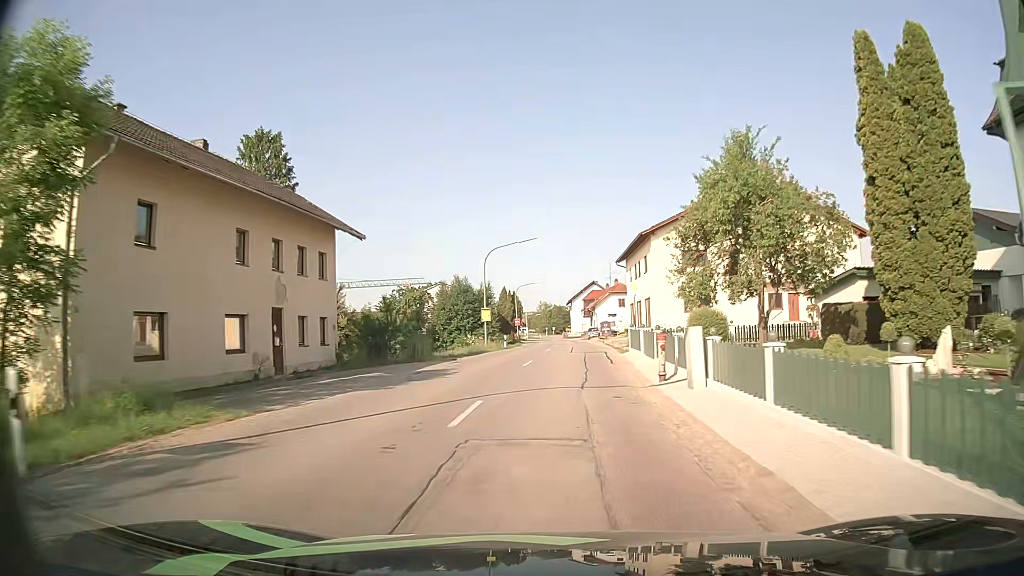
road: secondary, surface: asphalt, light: Day
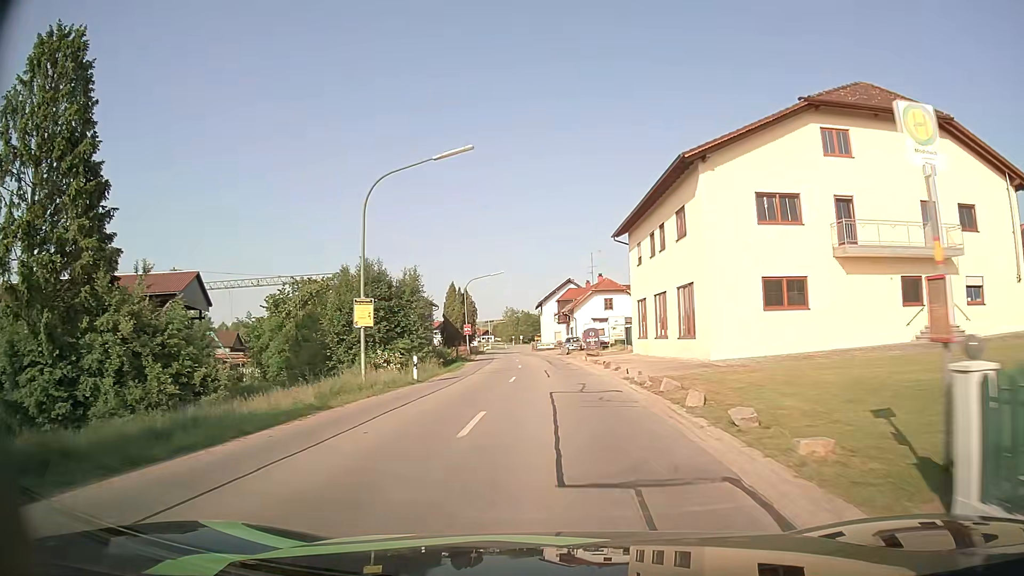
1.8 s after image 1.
(+0.4, +24.2) m; +2°
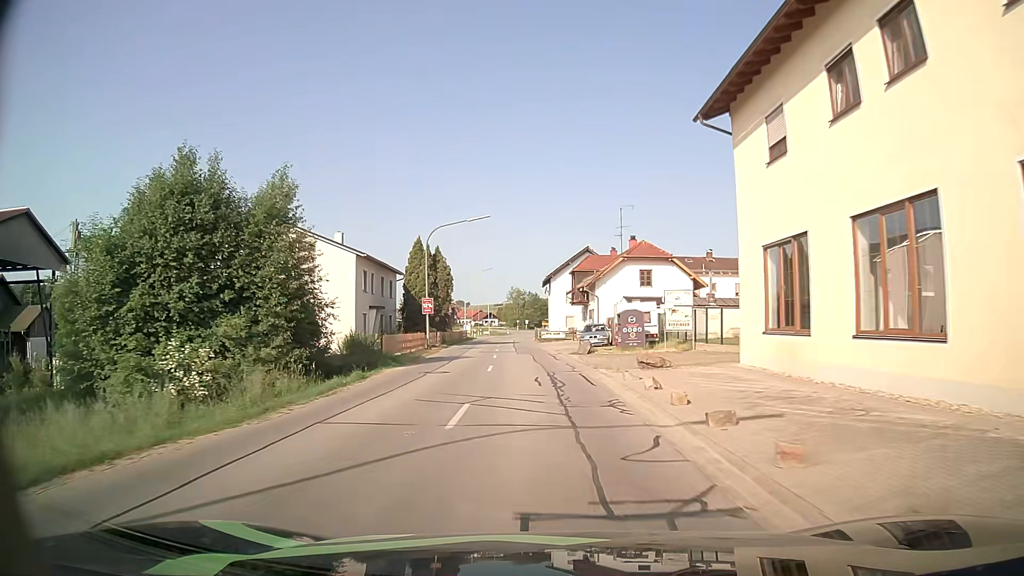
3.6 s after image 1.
(+0.1, +23.3) m; -2°
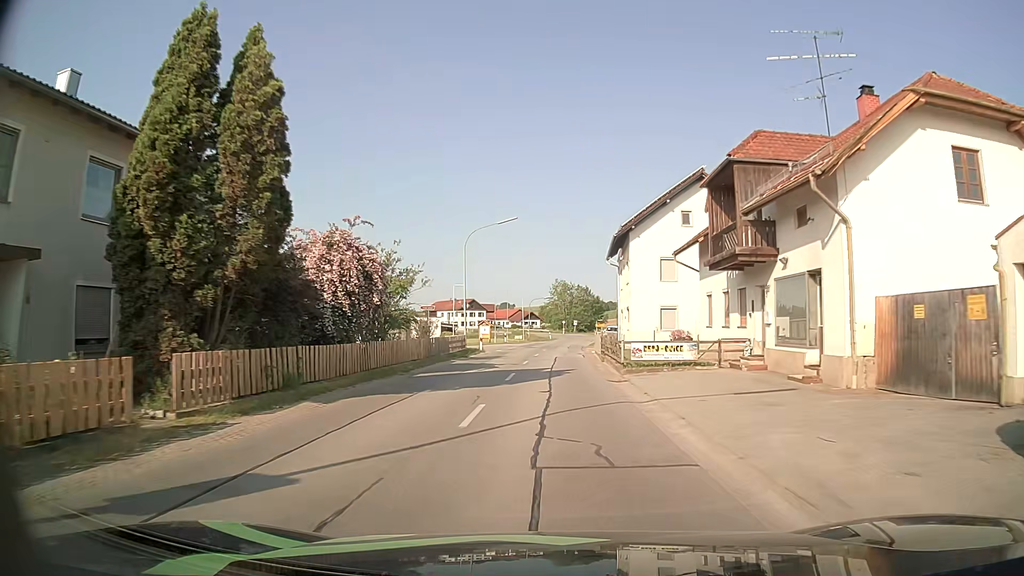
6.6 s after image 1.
(-0.9, +37.8) m; -4°
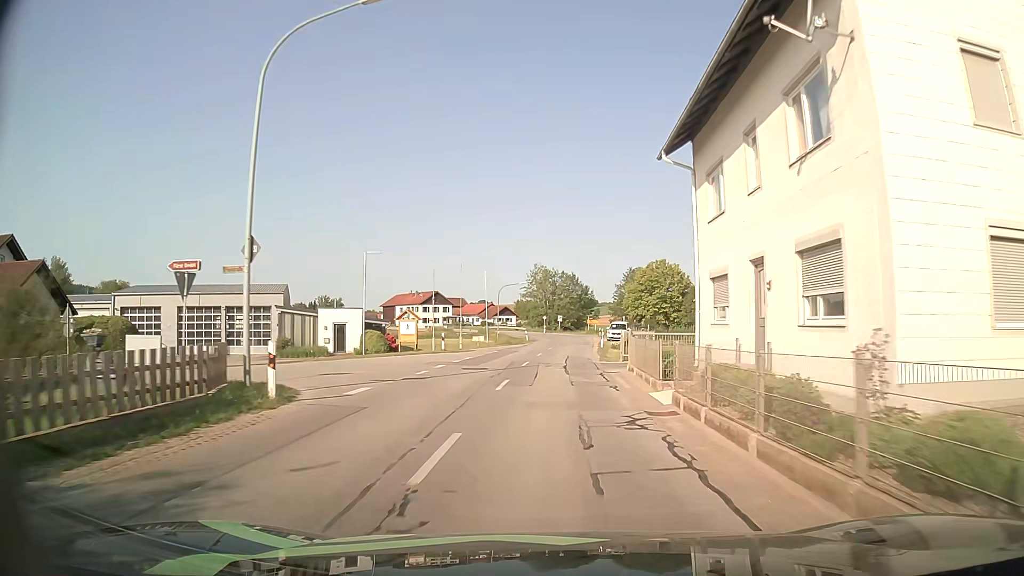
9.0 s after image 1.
(+0.6, +30.2) m; +2°
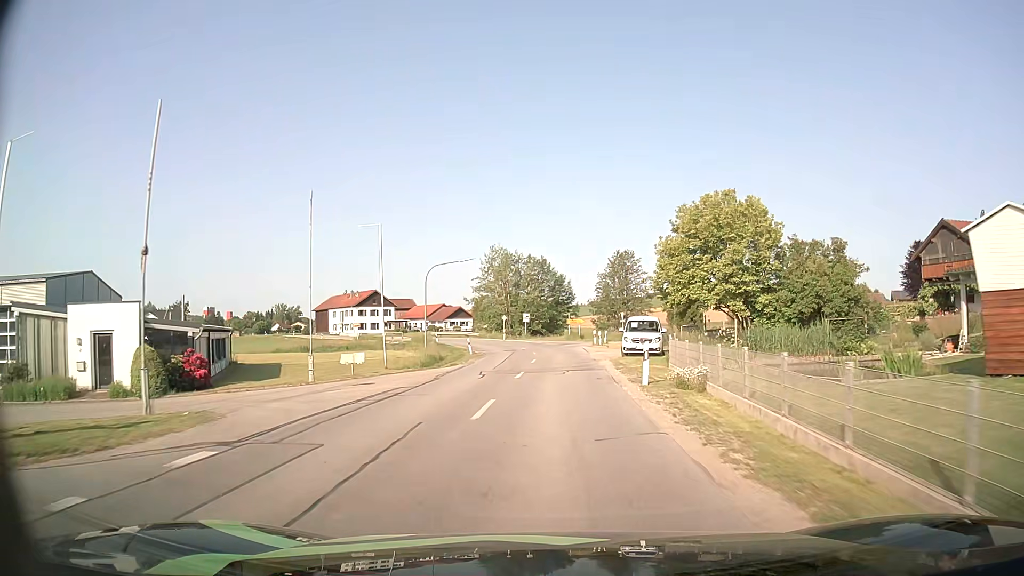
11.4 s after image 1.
(+0.8, +31.2) m; +3°
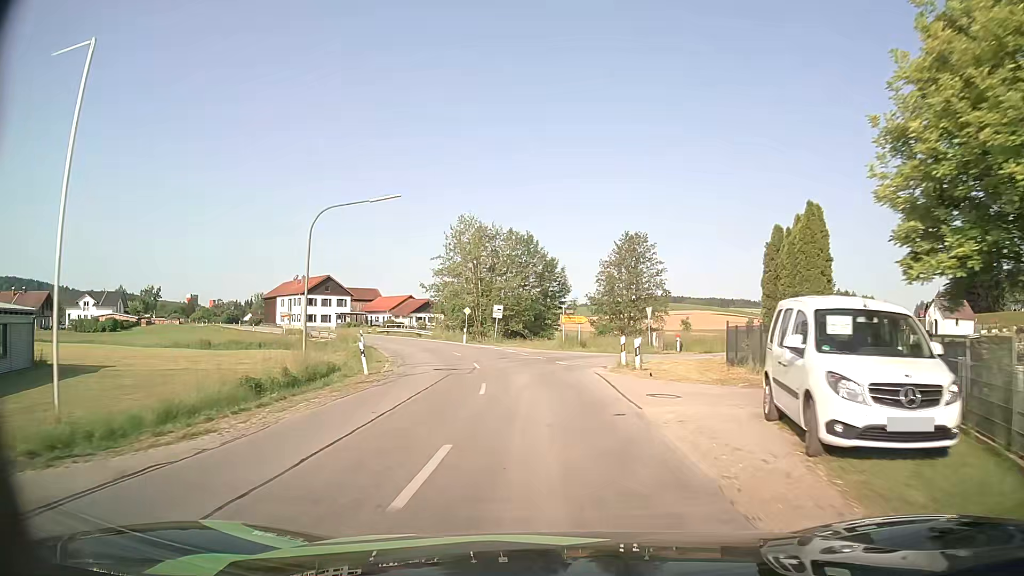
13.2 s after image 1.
(+0.2, +23.1) m; 0°
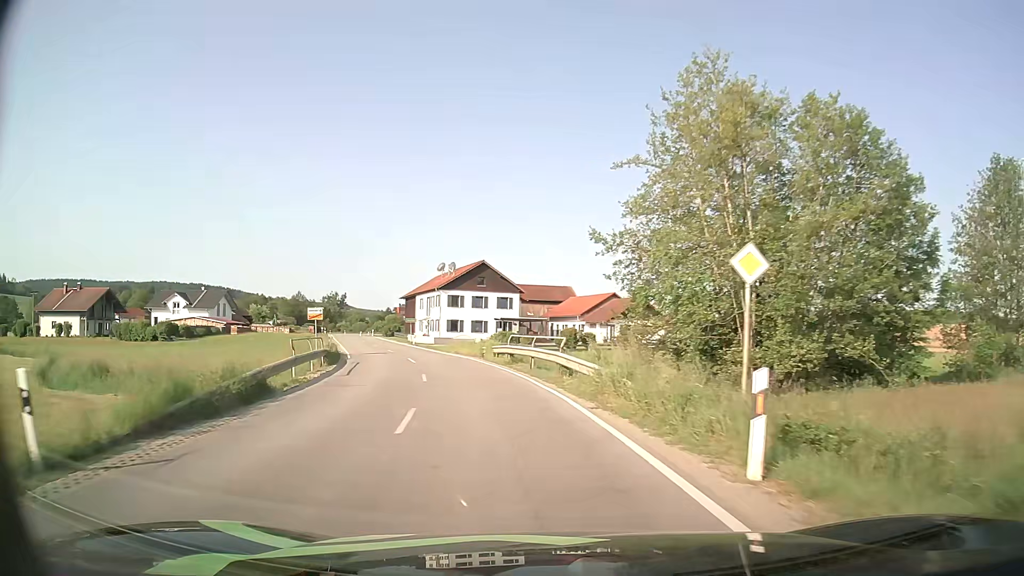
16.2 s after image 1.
(-4.6, +40.1) m; -18°
(-1, +10) (-2, +20) (-5, +30) (-8, +39) (-11, +49) (-14, +58) (-18, +67) (-21, +77) (-25, +86) (-28, +96) m
